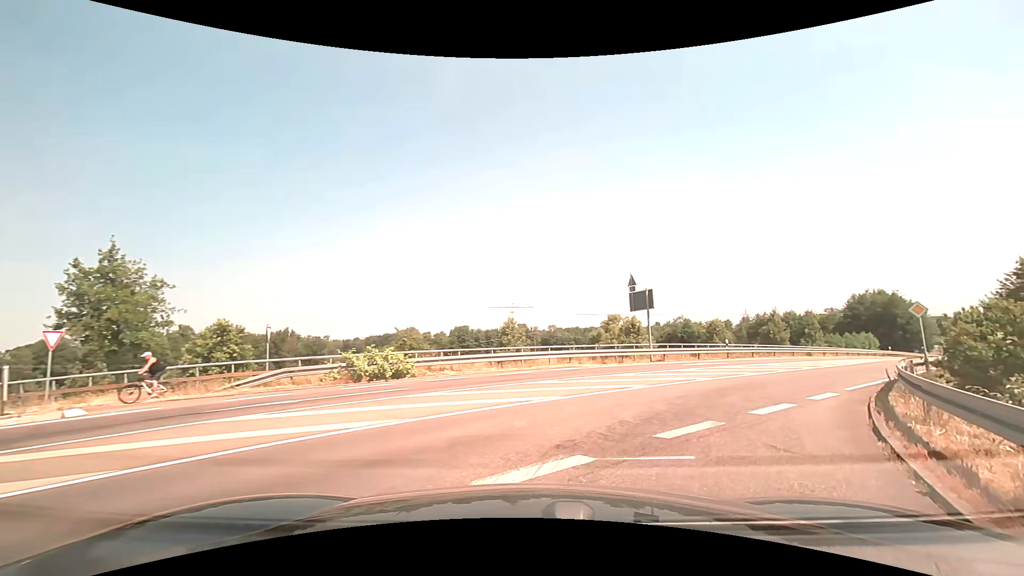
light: Day
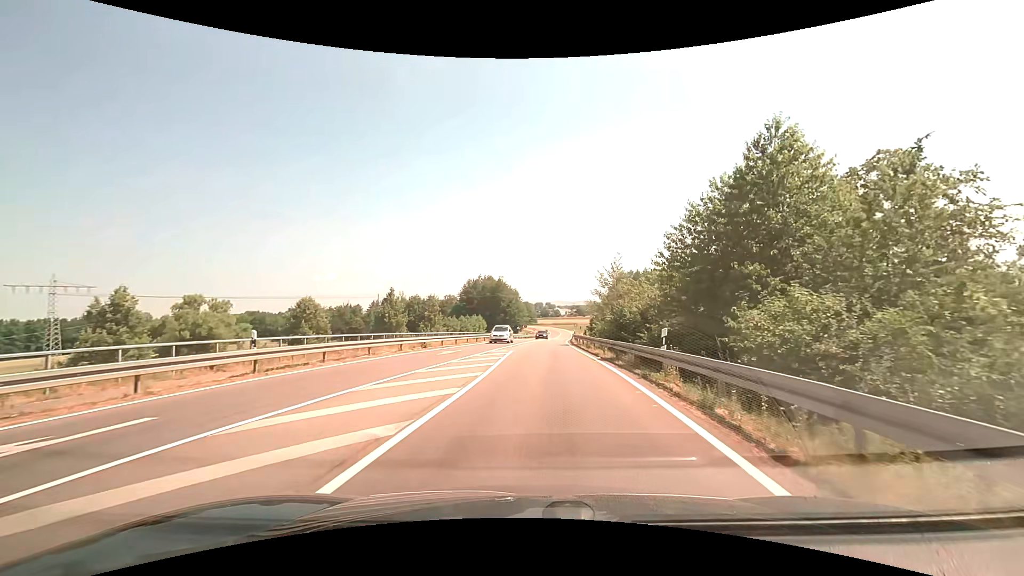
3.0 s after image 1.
(+9.6, +19.3) m; +40°
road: secondary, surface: asphalt
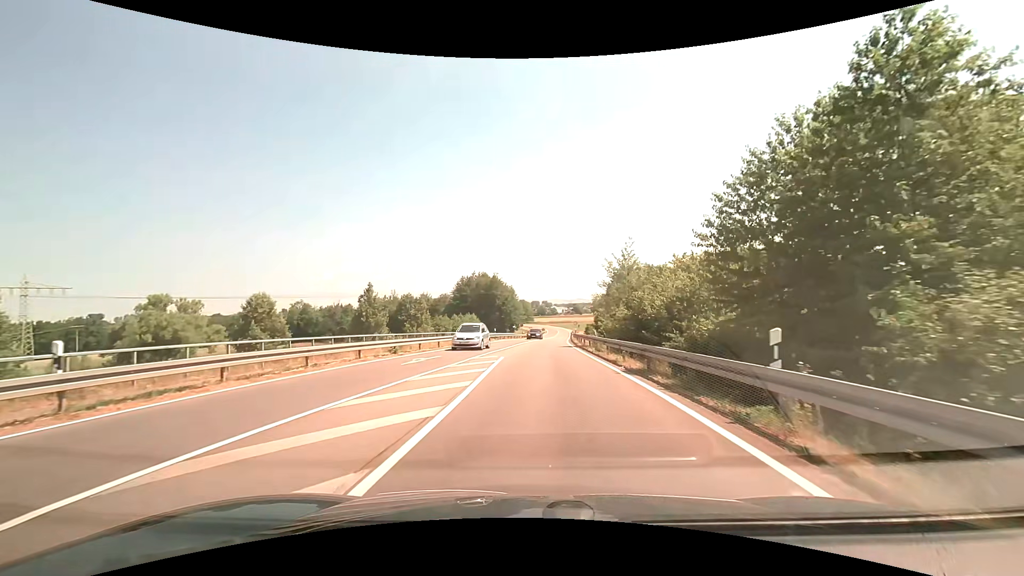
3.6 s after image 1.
(0.0, +6.2) m; 0°
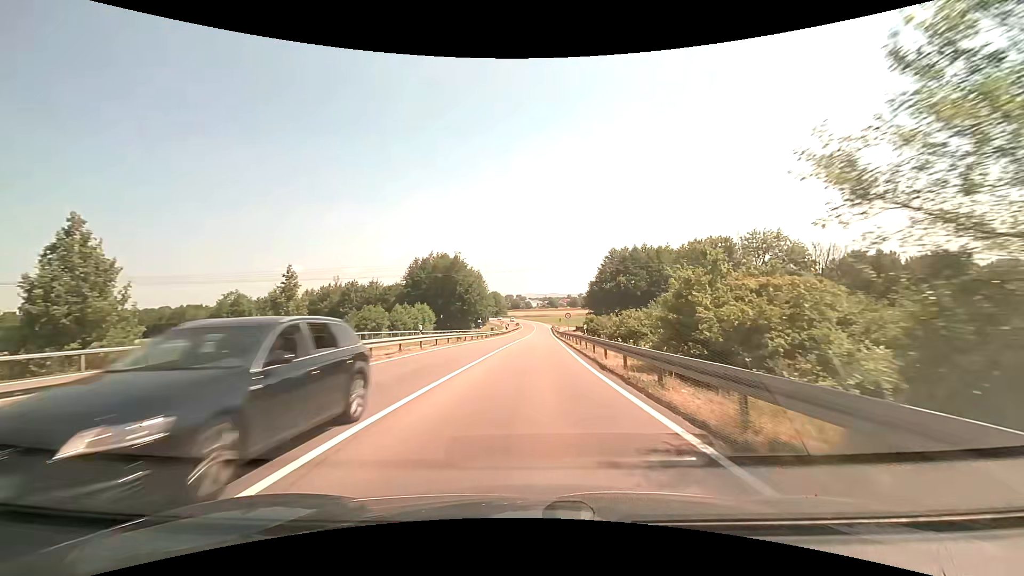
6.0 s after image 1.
(+0.6, +28.9) m; +3°
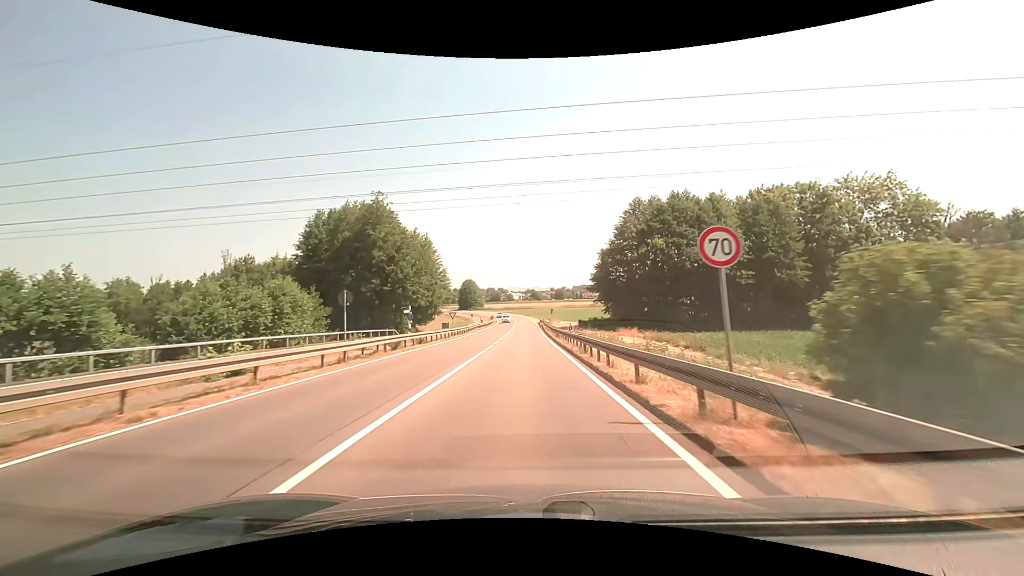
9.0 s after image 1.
(+0.9, +44.0) m; +2°
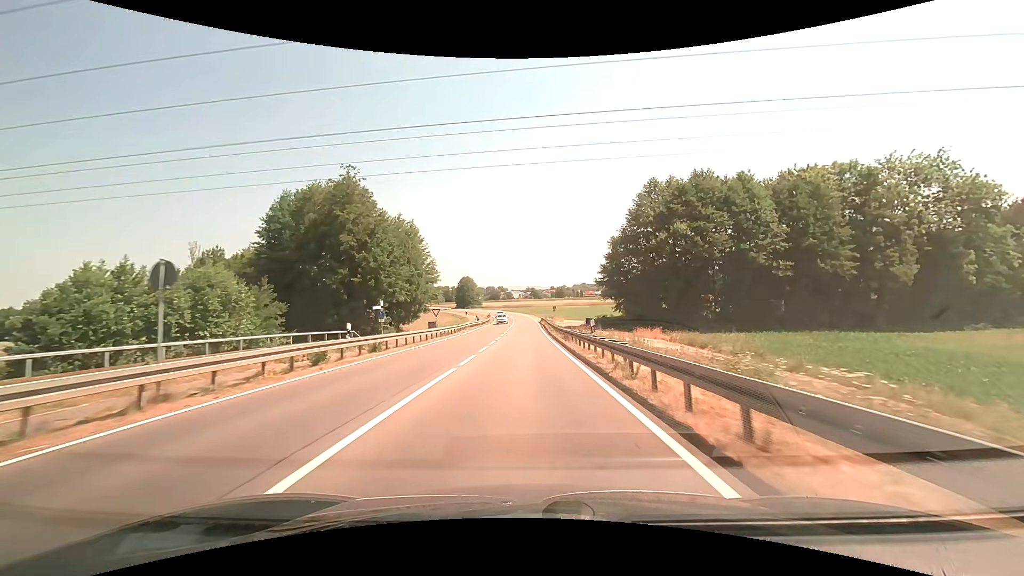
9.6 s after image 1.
(0.0, +9.6) m; 0°
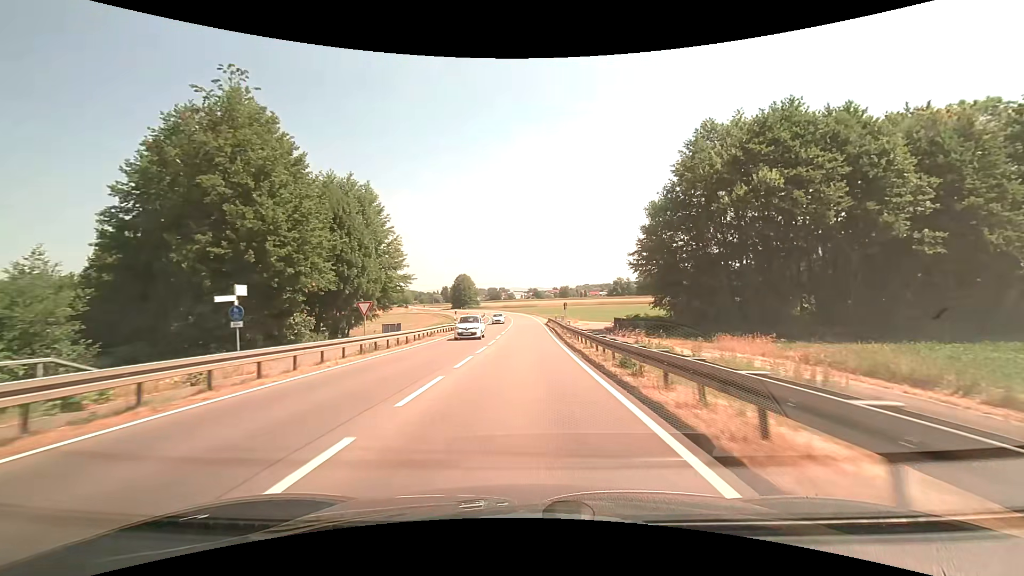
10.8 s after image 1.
(0.0, +19.9) m; 0°
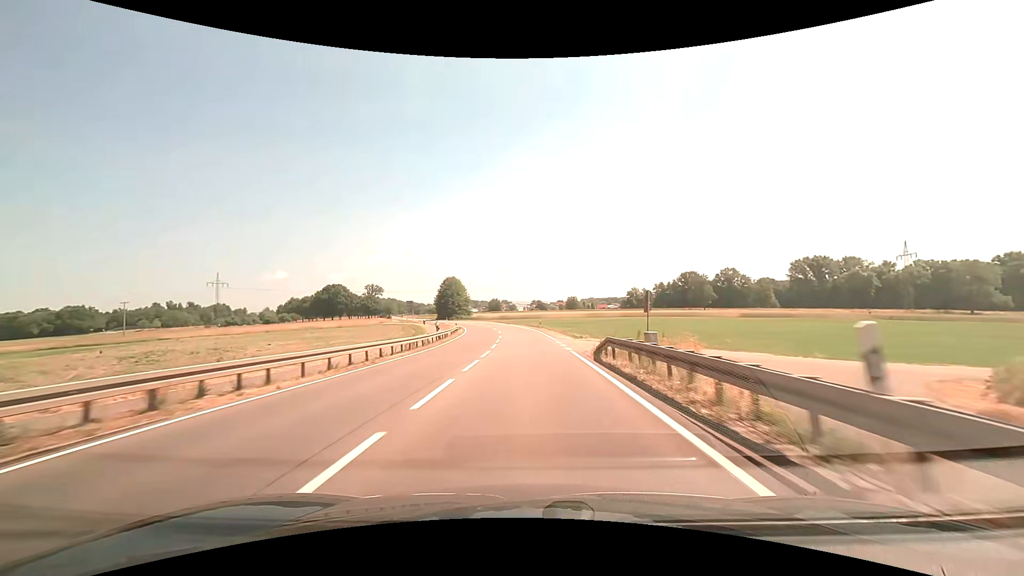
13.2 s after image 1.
(-0.1, +42.1) m; -1°
(0, +10) (0, +20) (0, +30) (0, +40) (-1, +50) (-2, +60) (-3, +70) (-5, +80) (-6, +90) (-9, +99) m
